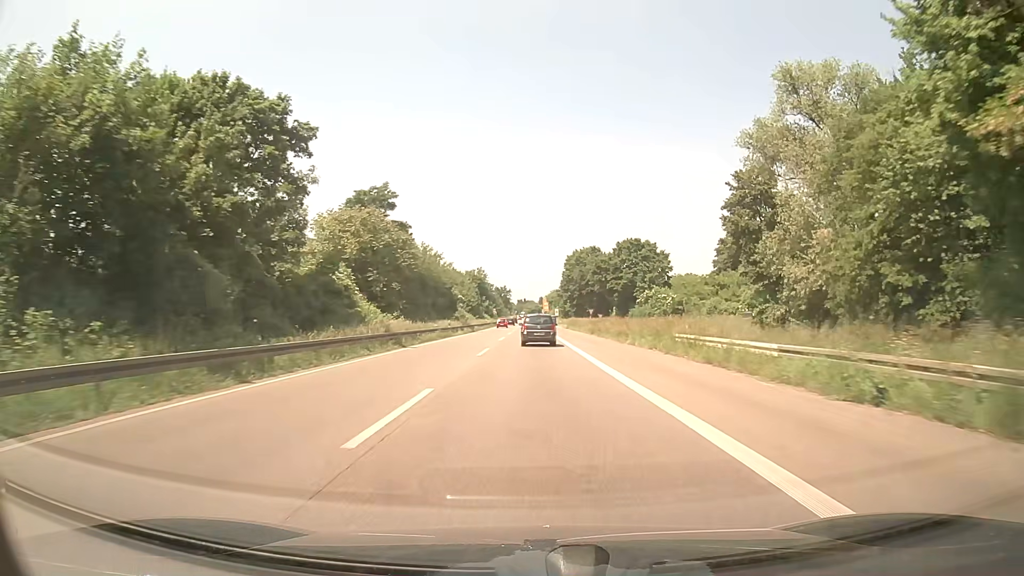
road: trunk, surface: asphalt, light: Day
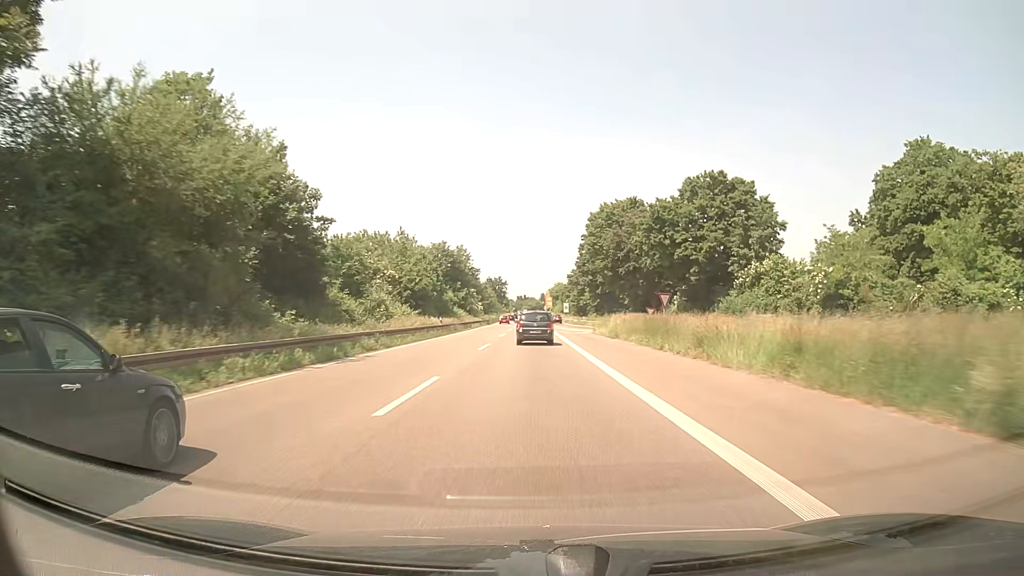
(-0.1, +53.0) m; 0°
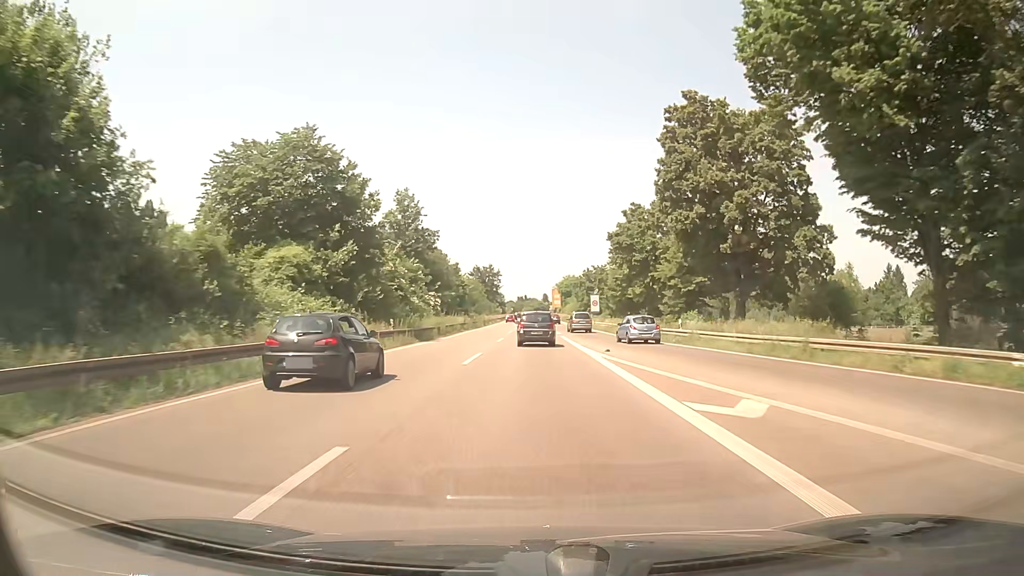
(-0.1, +63.2) m; 0°
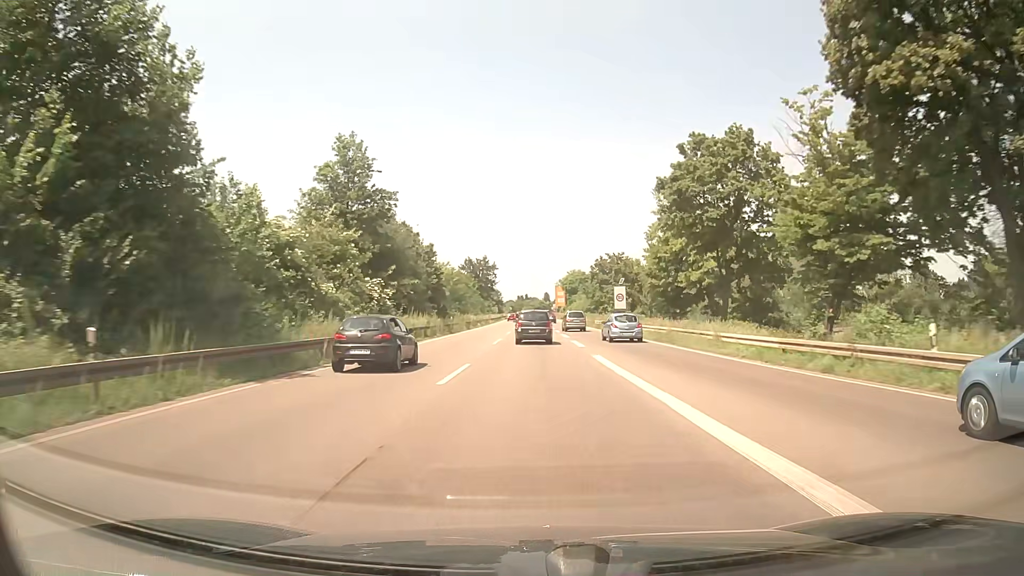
(0.0, +23.8) m; 0°
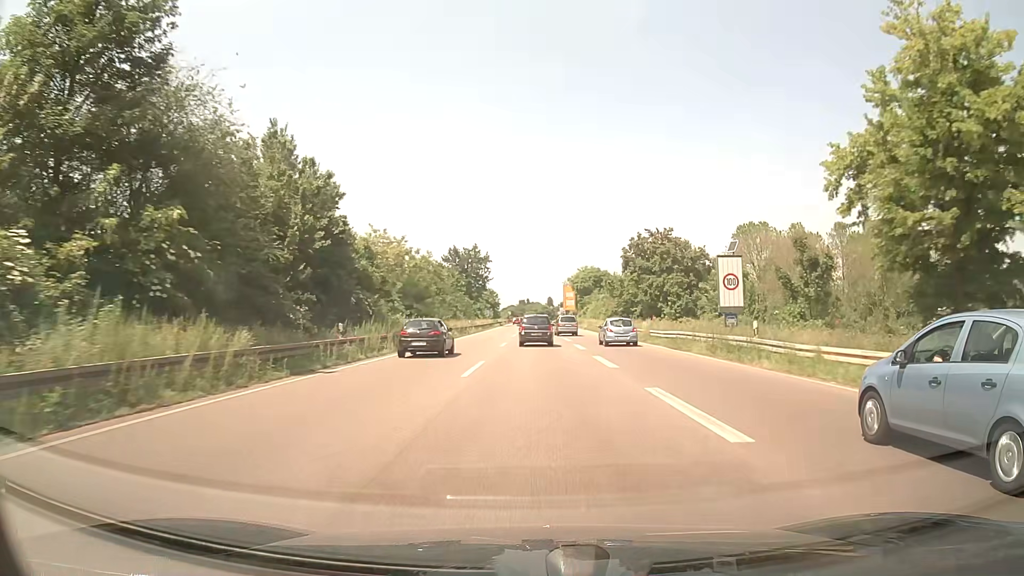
(0.0, +34.1) m; 0°
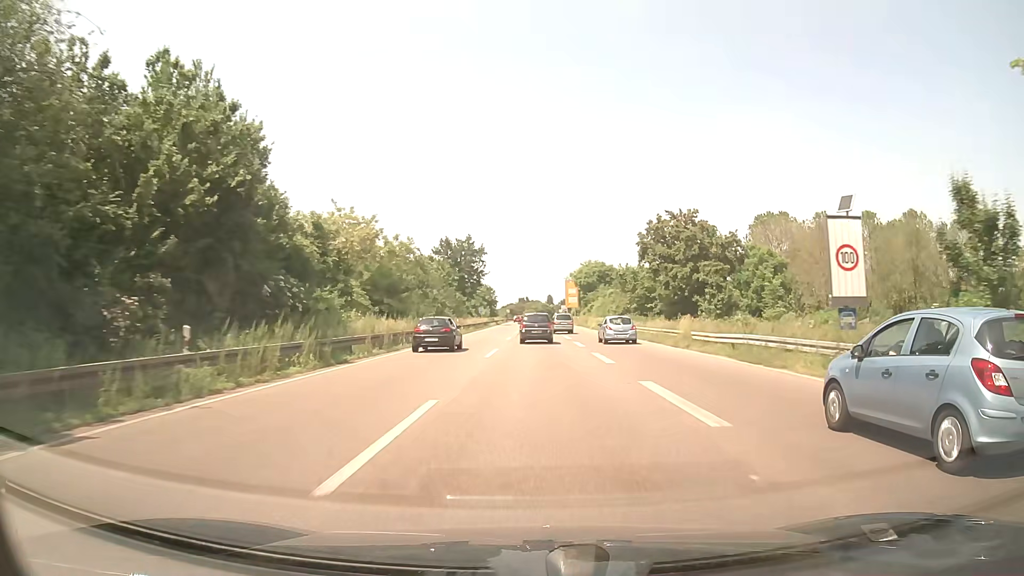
(0.0, +11.0) m; 0°
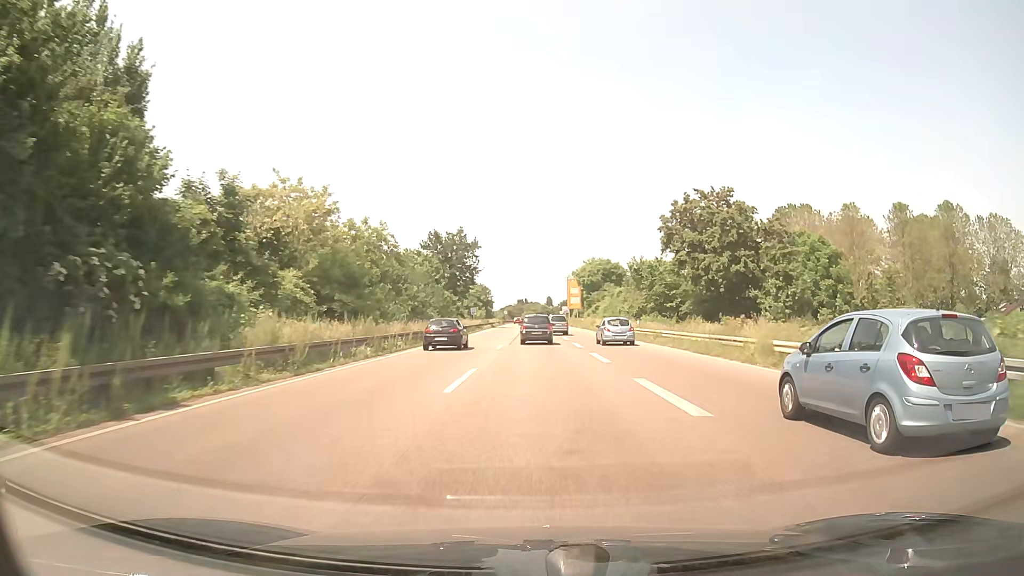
(0.0, +11.0) m; 0°
